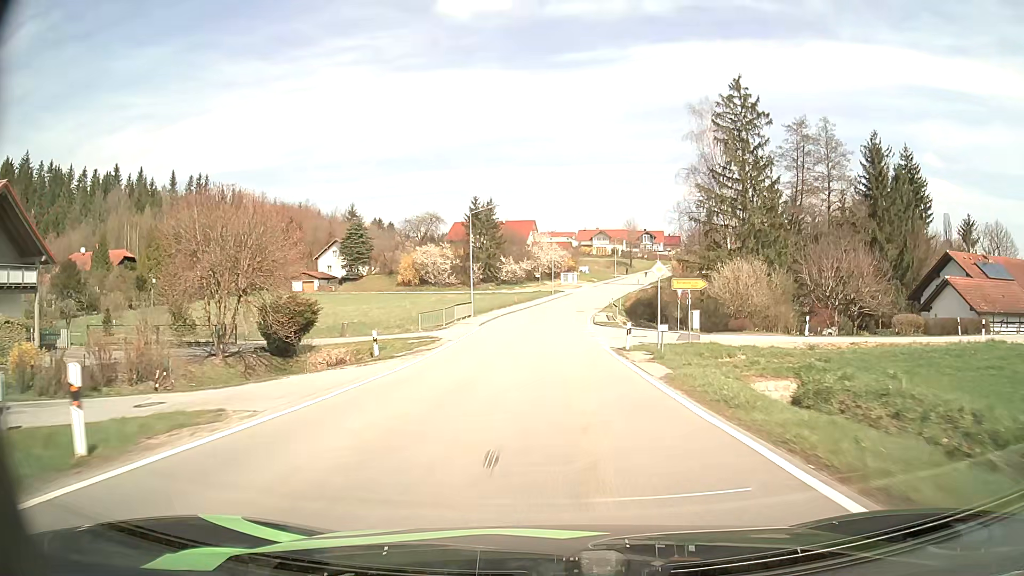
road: tertiary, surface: asphalt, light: Day
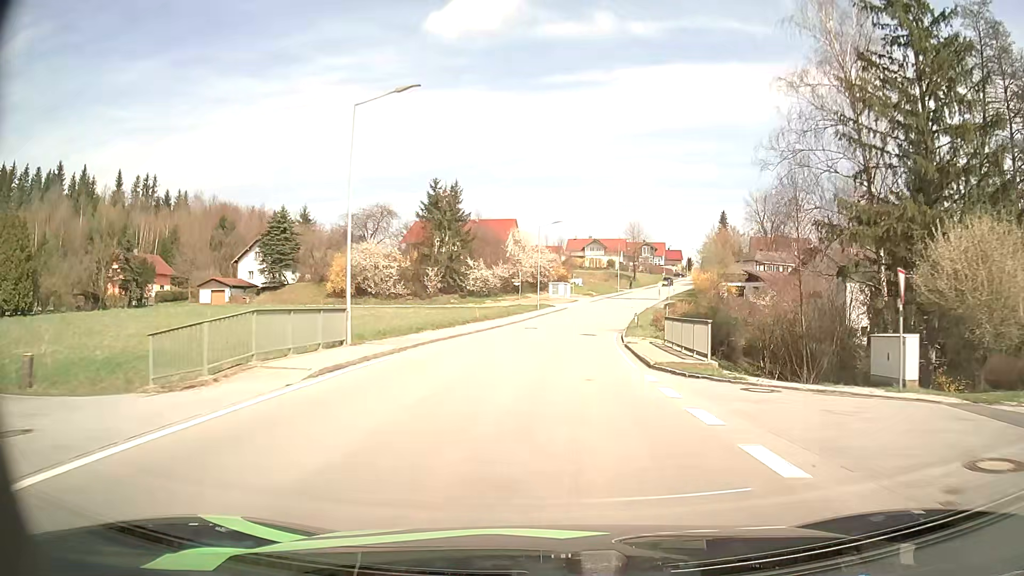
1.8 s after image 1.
(+0.1, +28.5) m; +2°
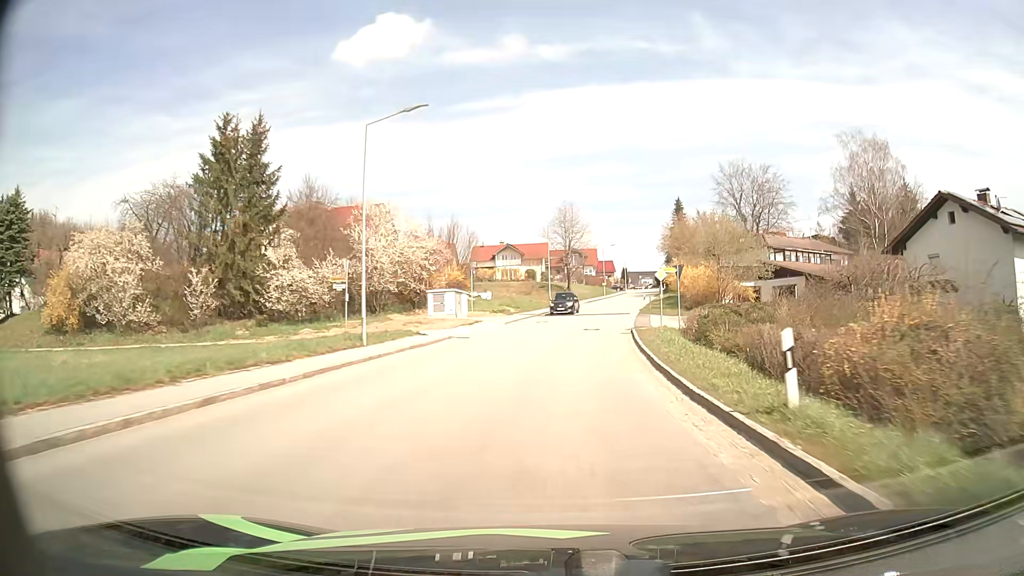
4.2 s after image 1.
(+2.0, +37.9) m; +7°
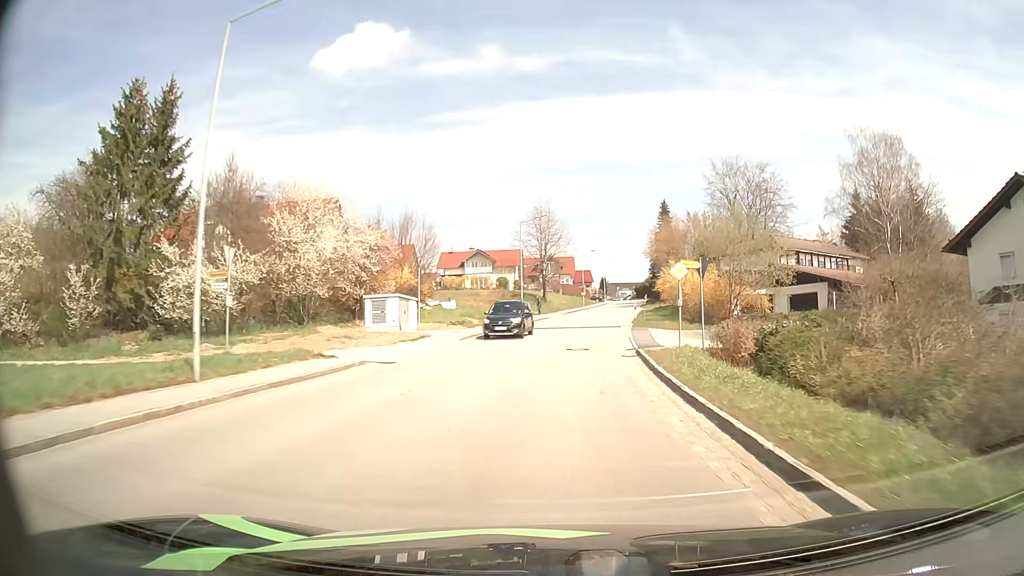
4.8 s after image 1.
(+0.2, +9.5) m; +2°
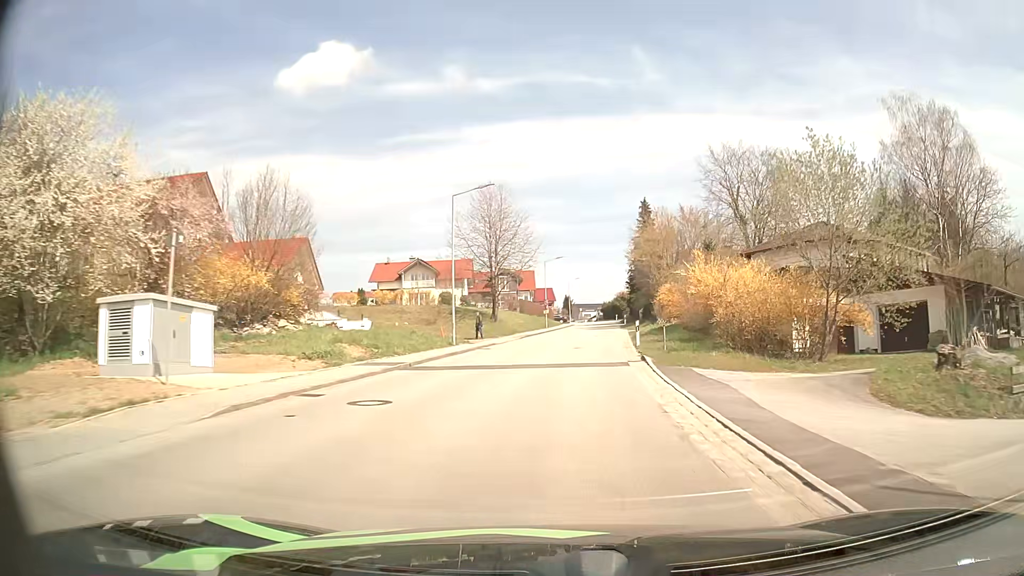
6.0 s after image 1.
(+0.6, +19.2) m; +3°
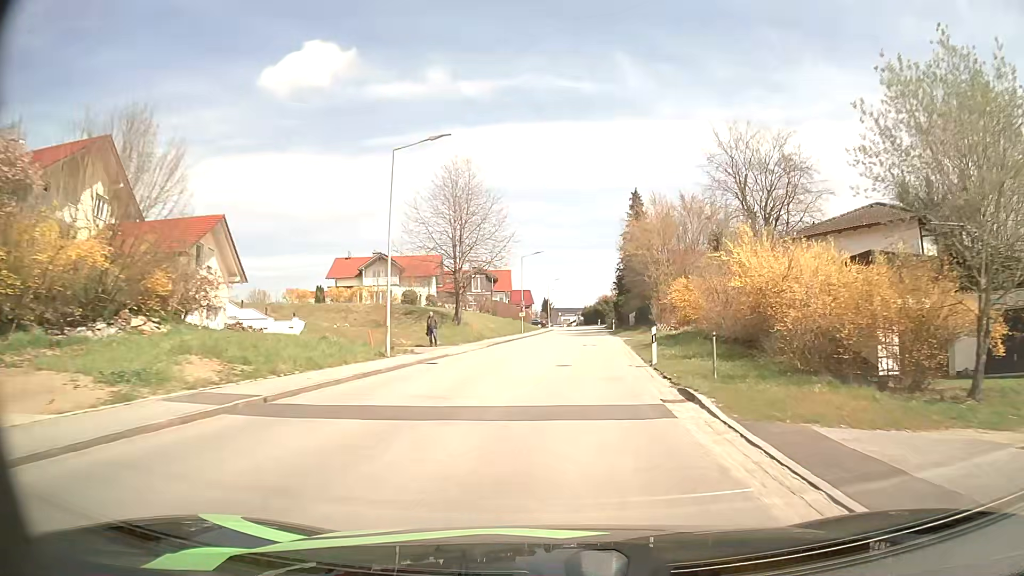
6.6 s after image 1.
(+0.2, +9.7) m; +2°
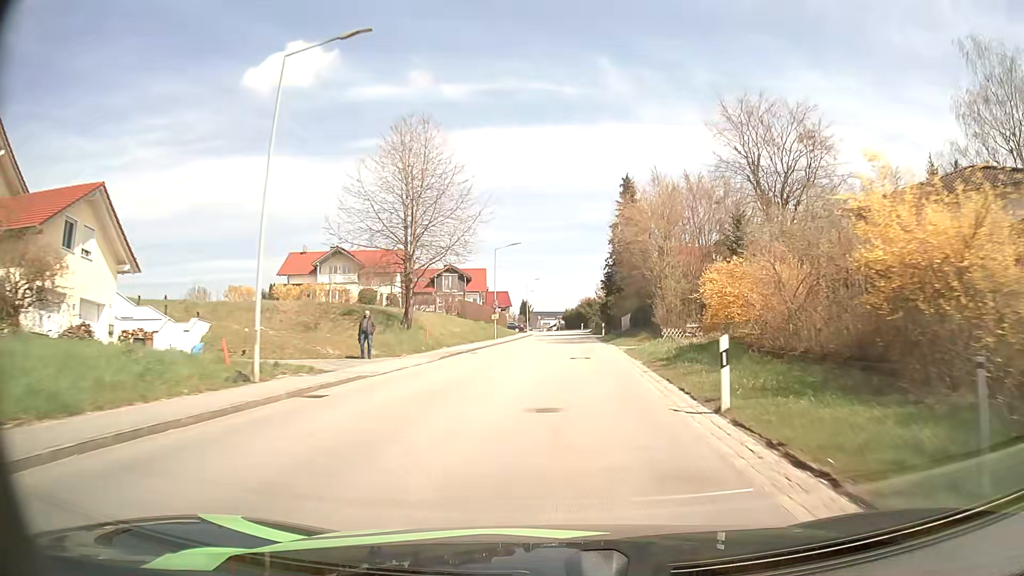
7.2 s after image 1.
(+0.2, +9.6) m; +2°
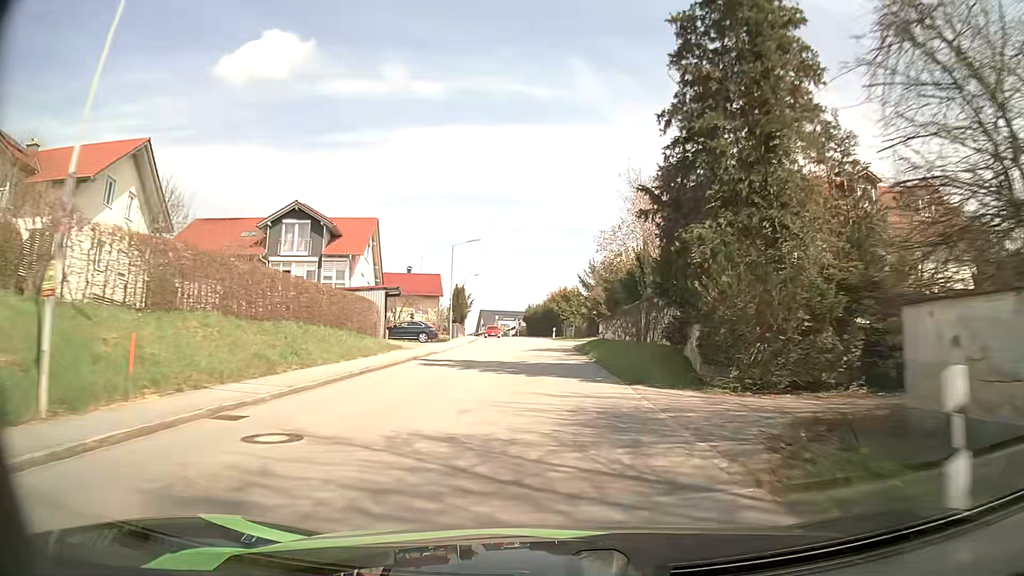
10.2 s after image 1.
(+1.9, +47.3) m; +3°
(0, +10) (0, +20) (0, +30) (0, +40) (-1, +50) (-1, +60) (-2, +70) (-3, +80) (-4, +90) (-6, +100) m
